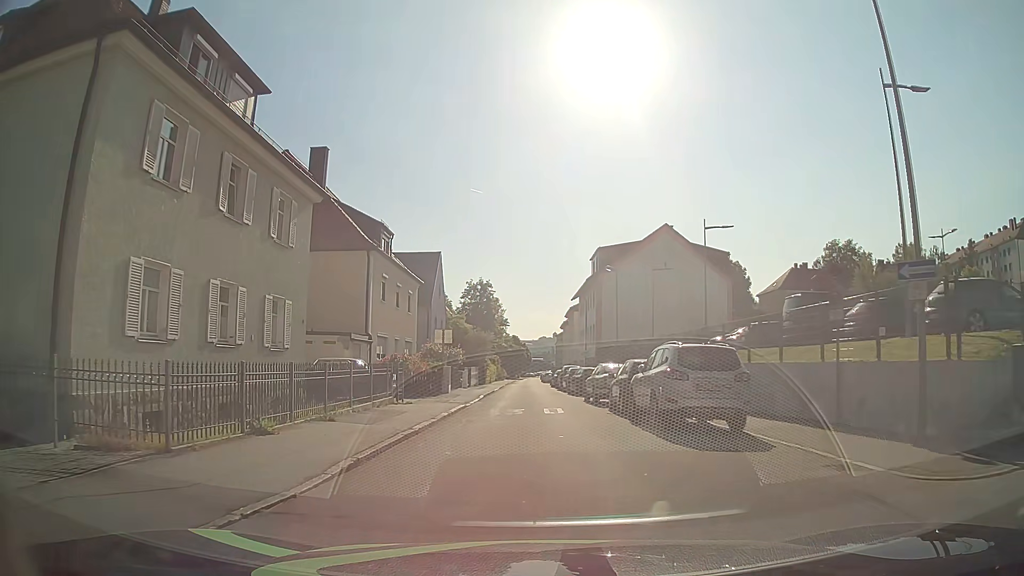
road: residential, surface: asphalt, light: Day
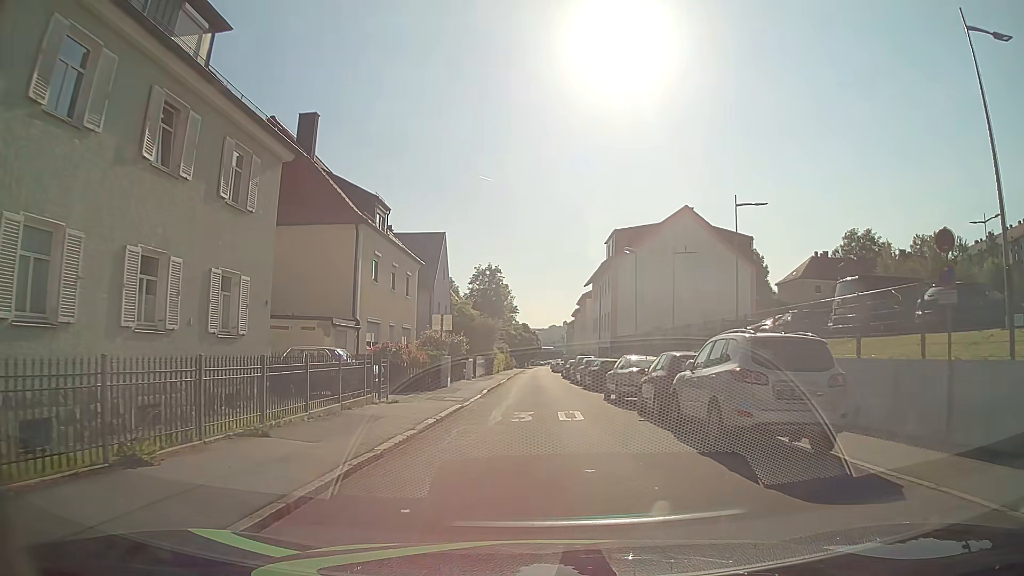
(0.0, +3.9) m; 0°
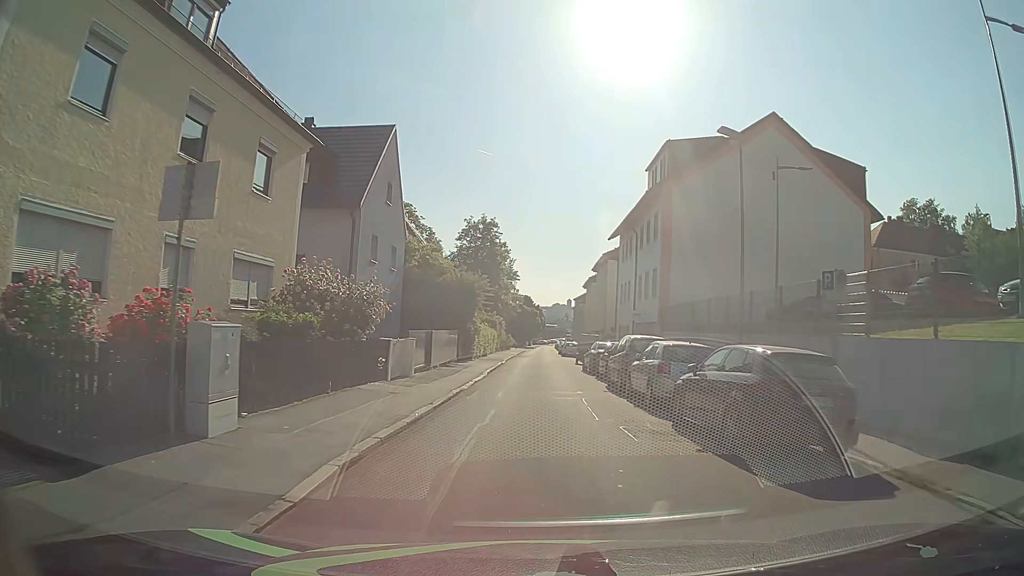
(-0.4, +20.7) m; -1°
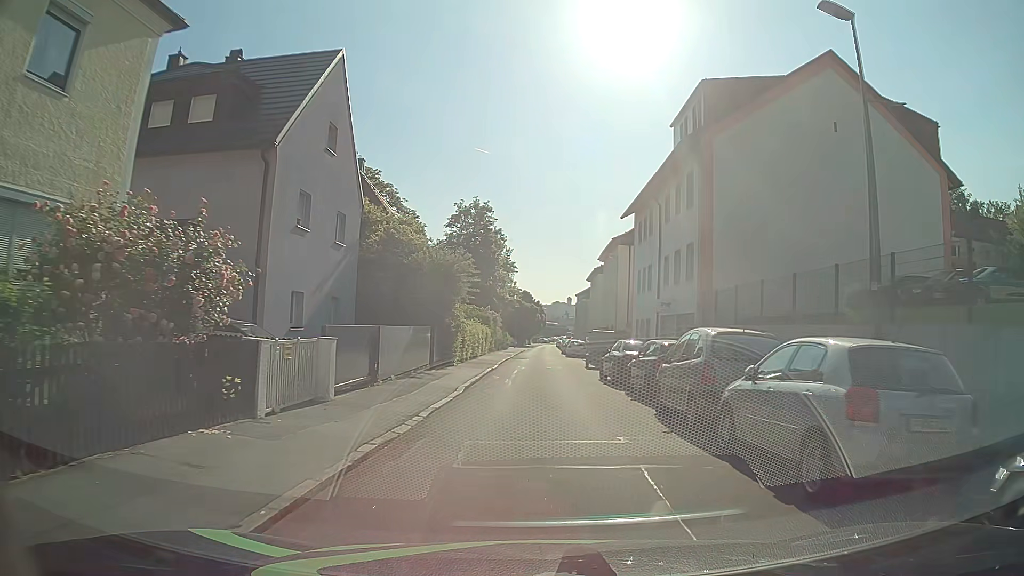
(+0.1, +8.7) m; +1°
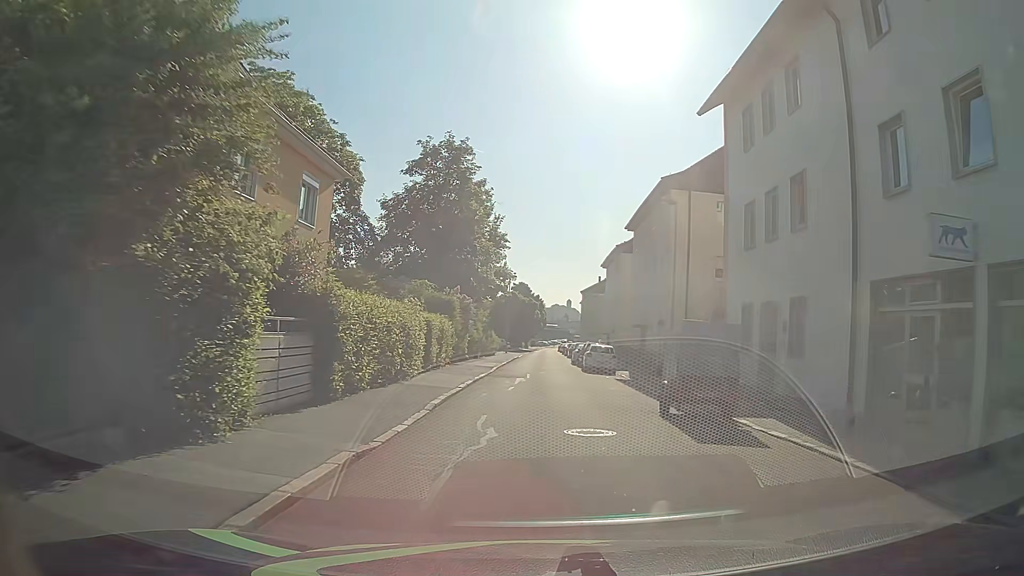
(-0.1, +22.4) m; -1°
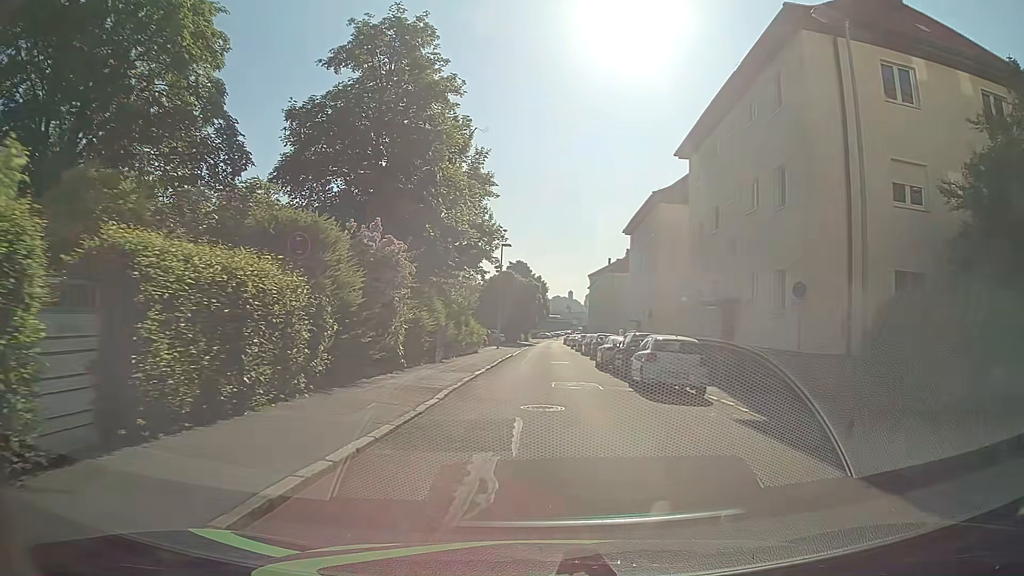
(+0.2, +18.4) m; 0°
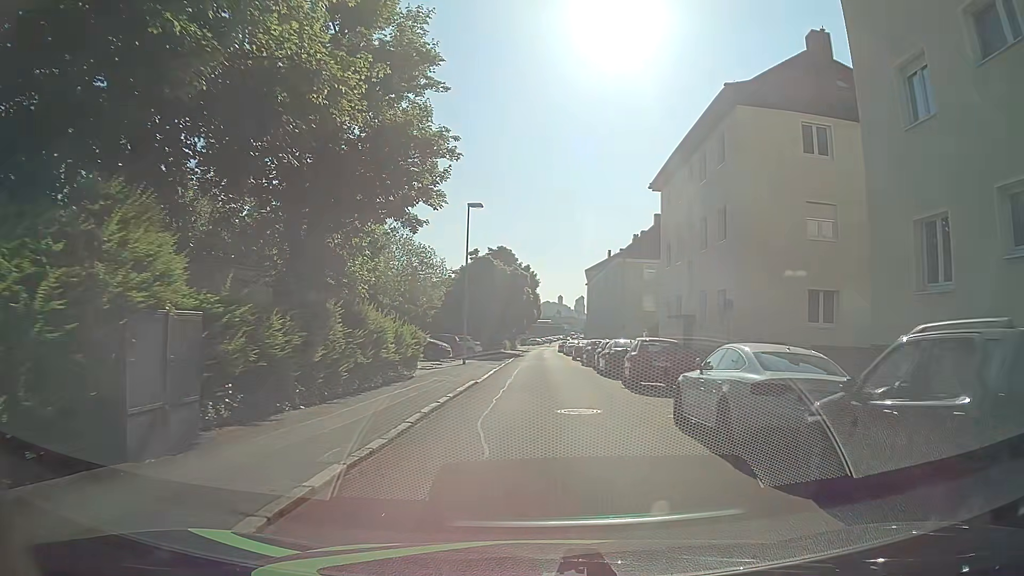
(+0.4, +18.6) m; +1°
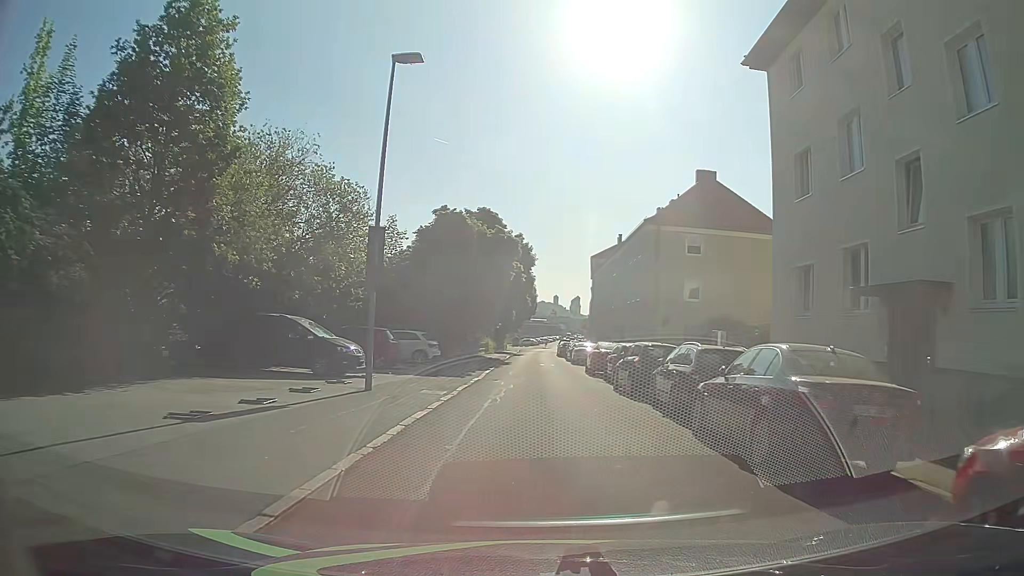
(+0.3, +18.6) m; 0°
(0, +10) (0, +20) (+1, +30) (+1, +40) (+1, +50) (+1, +60) (+1, +70) (+1, +80) (+2, +90) (+3, +100) m
